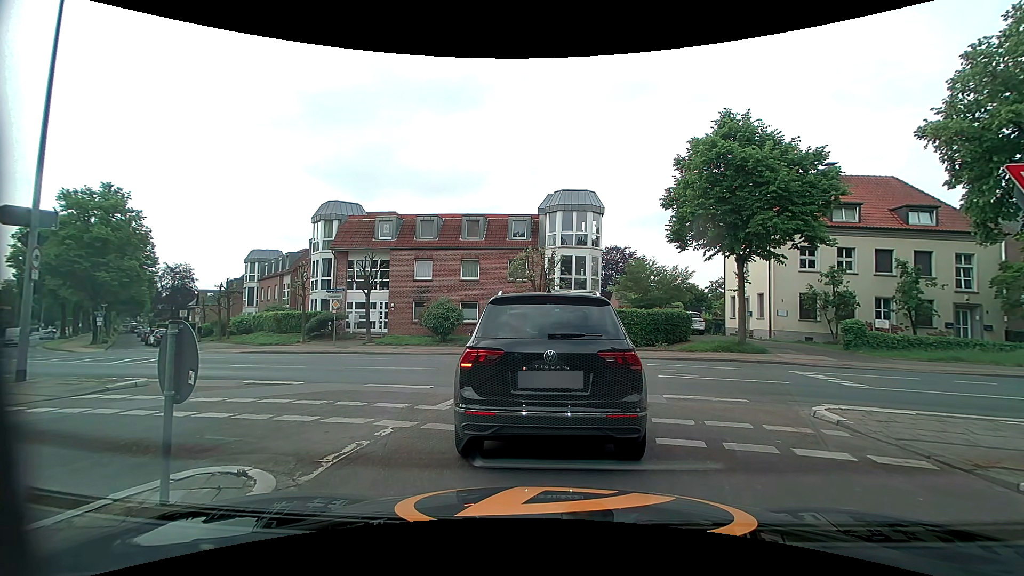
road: unclassified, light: Day
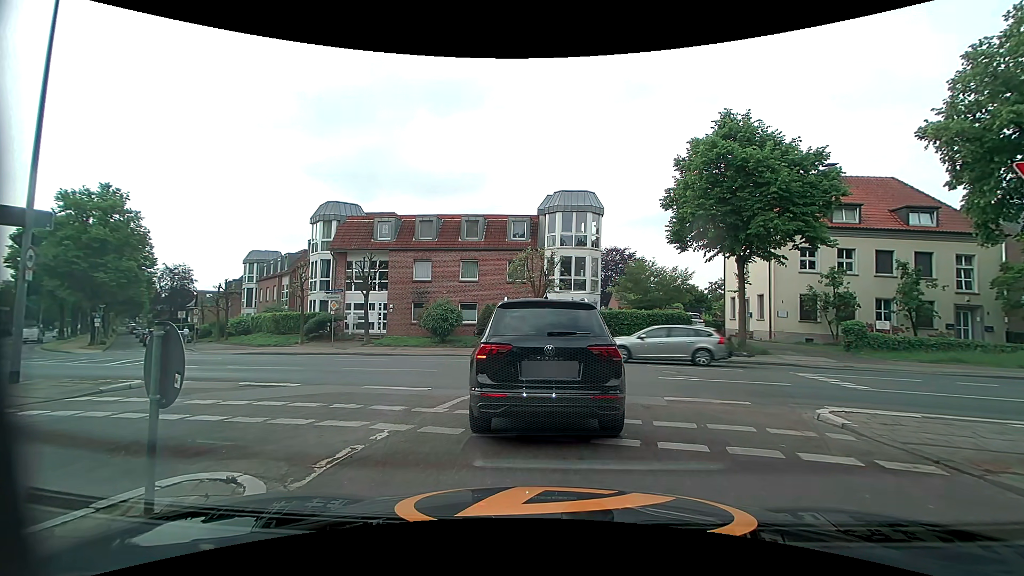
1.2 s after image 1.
(0.0, +0.1) m; 0°
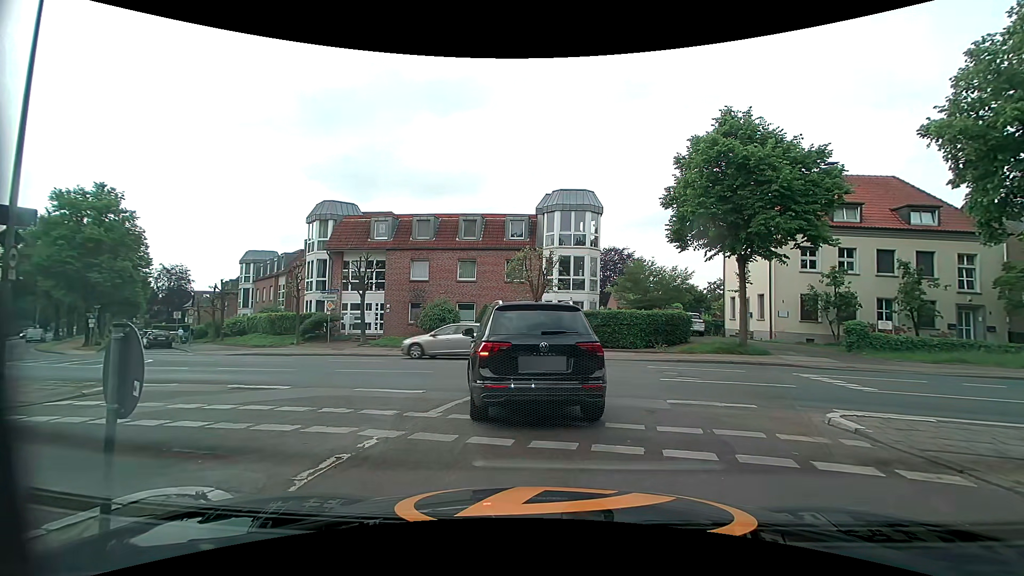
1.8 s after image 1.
(0.0, +0.4) m; 0°
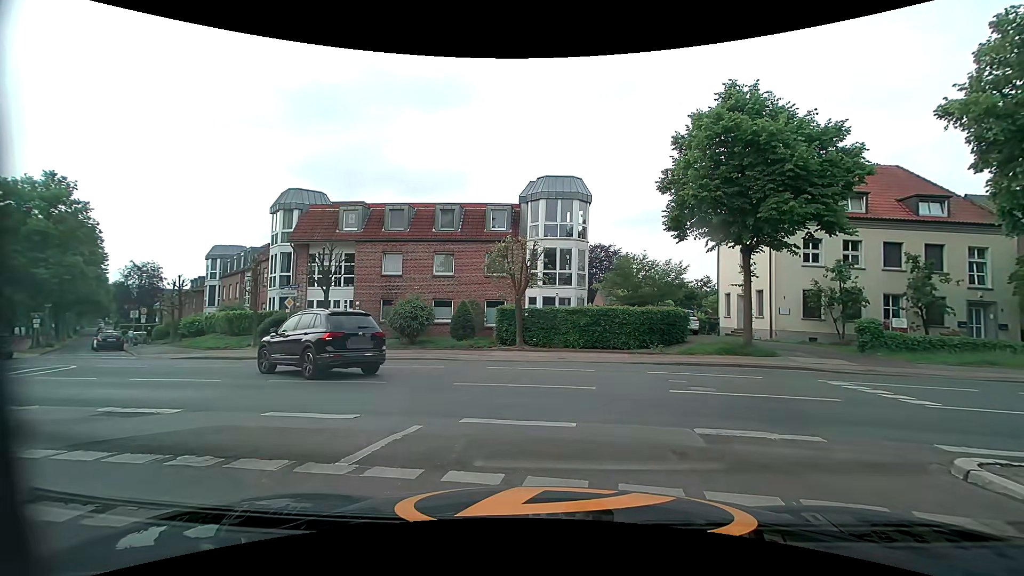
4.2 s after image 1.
(0.0, +2.6) m; 0°
